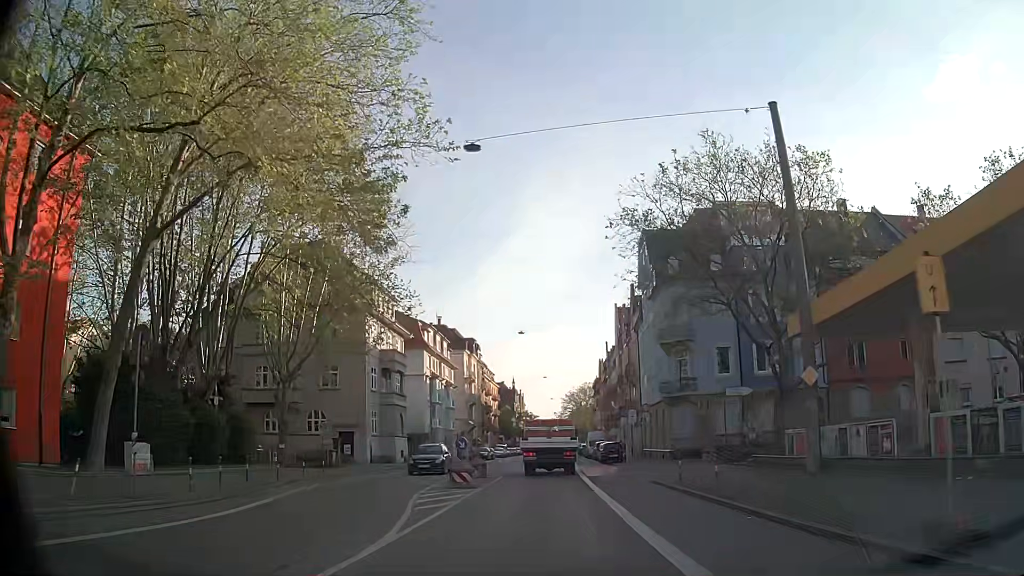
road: secondary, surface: asphalt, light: Day
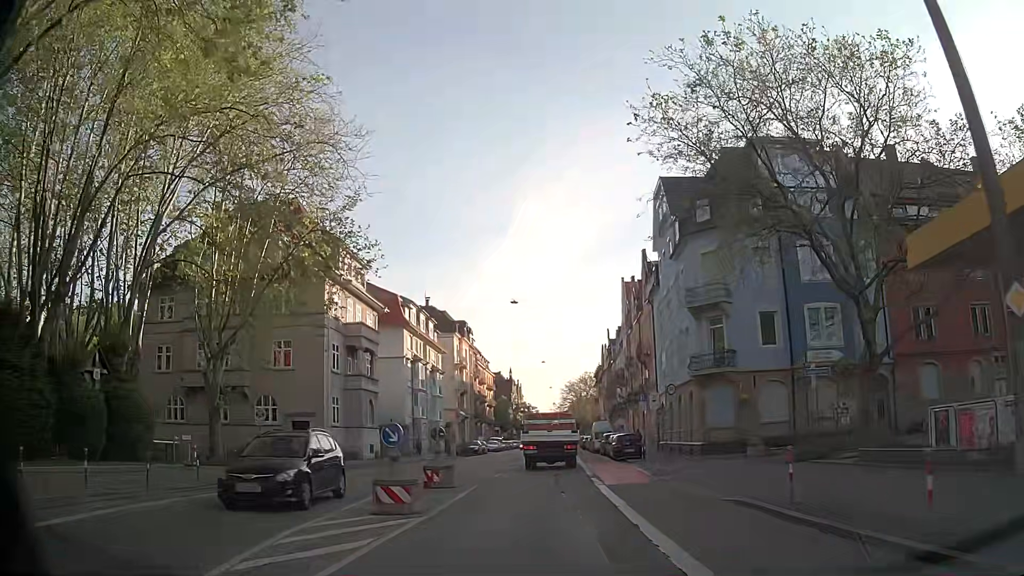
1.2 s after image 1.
(0.0, +9.3) m; 0°
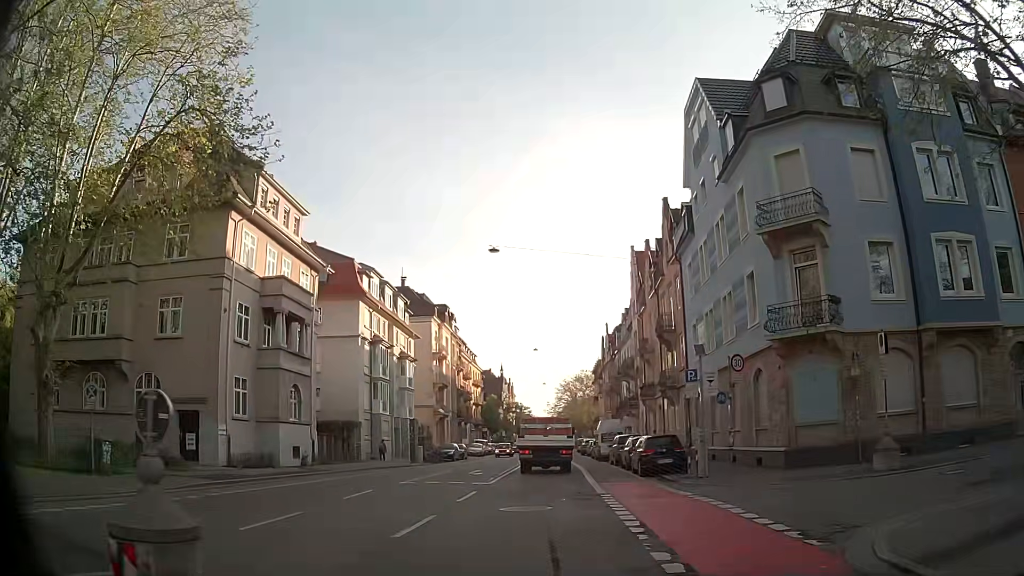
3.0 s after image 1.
(+0.2, +13.1) m; -1°
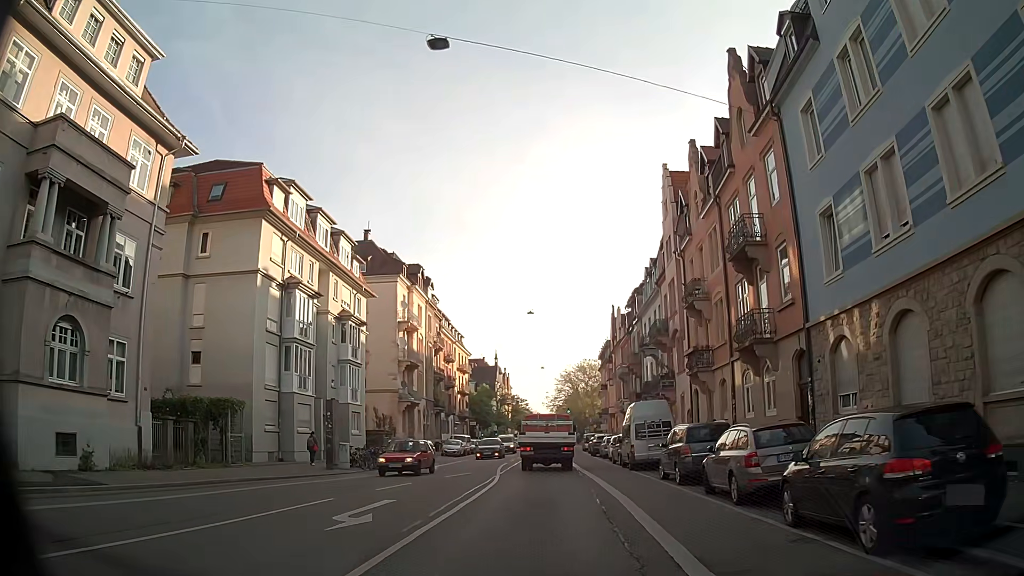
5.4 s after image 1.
(+0.6, +17.9) m; +3°
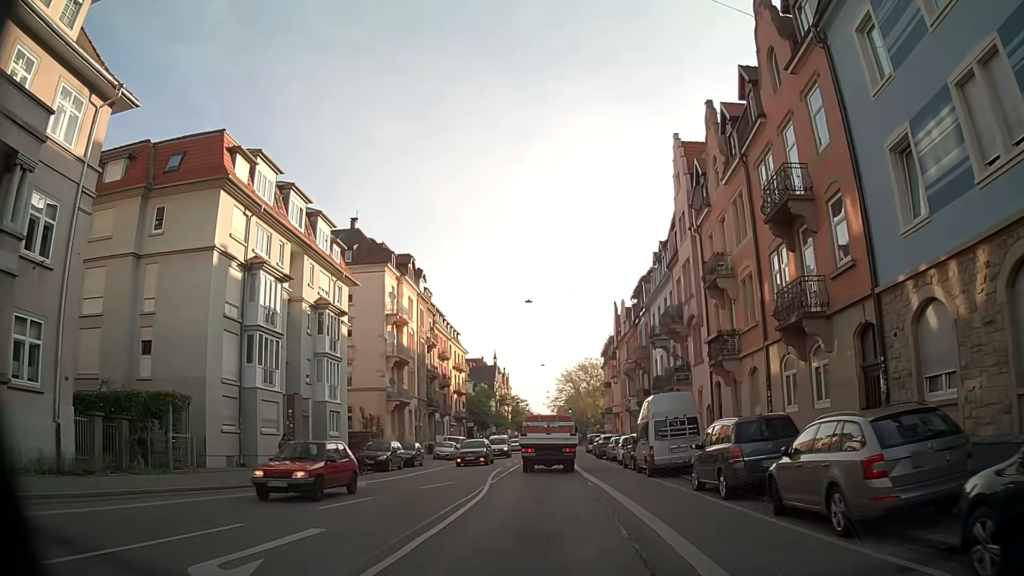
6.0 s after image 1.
(-0.1, +4.7) m; -1°
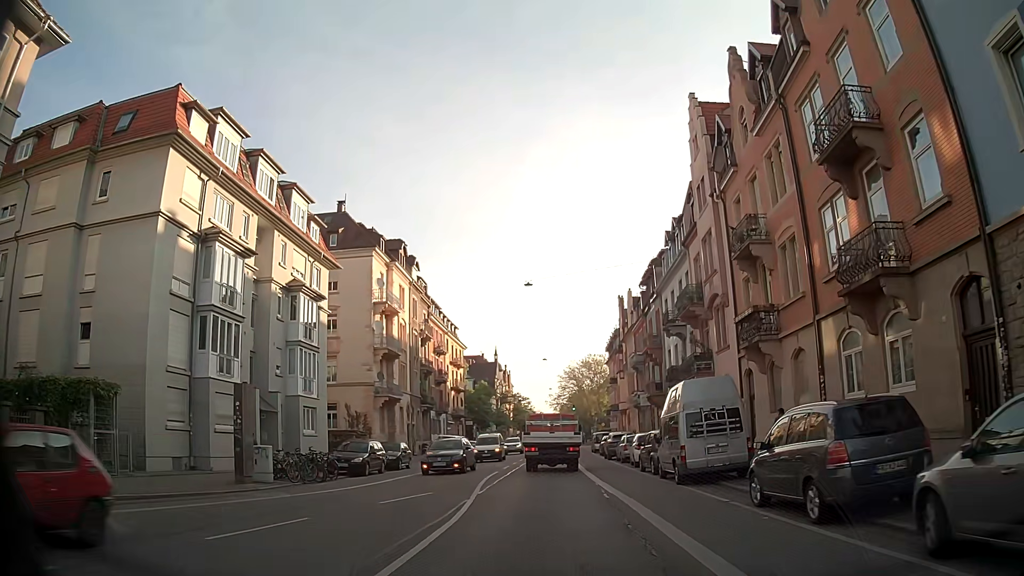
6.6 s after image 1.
(+0.1, +4.7) m; +2°
